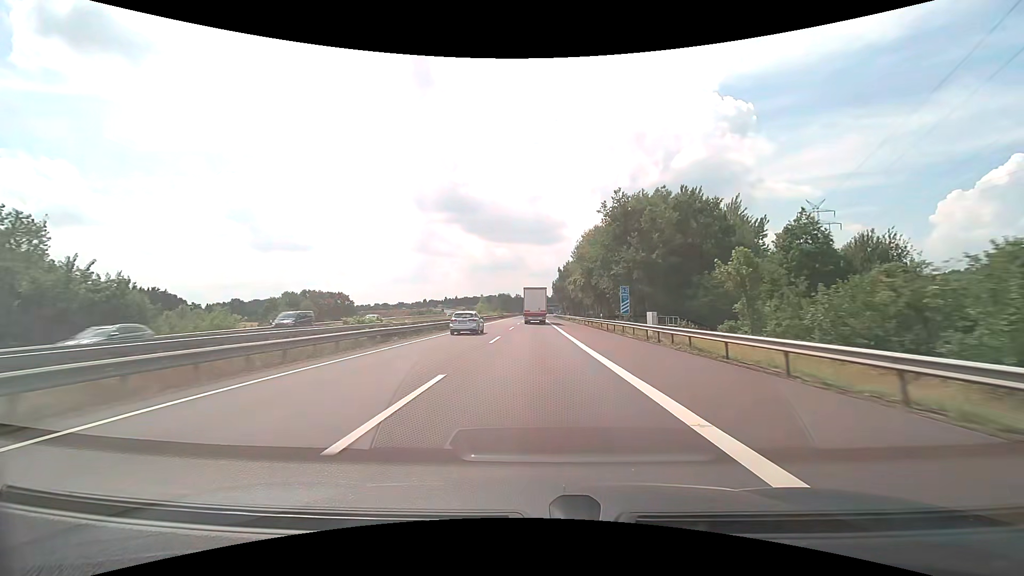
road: motorway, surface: asphalt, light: Day
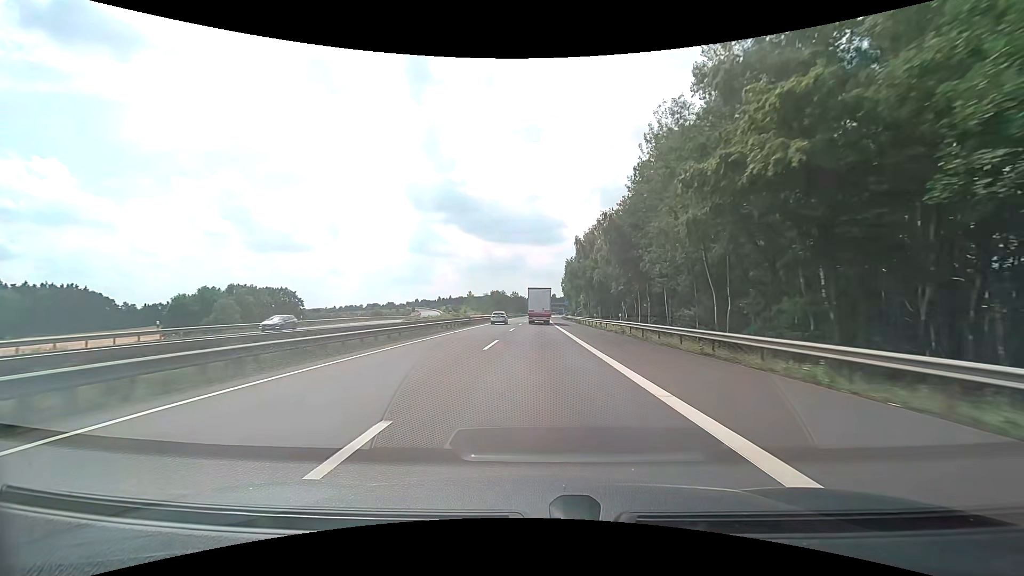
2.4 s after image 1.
(-0.1, +58.3) m; 0°
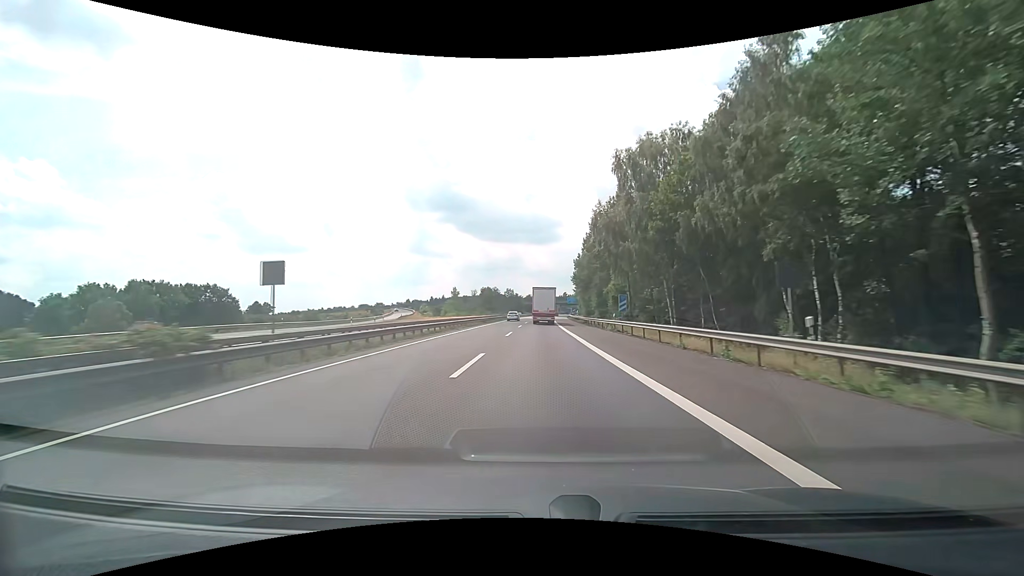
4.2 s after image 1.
(0.0, +43.7) m; 0°
(0, +10) (0, +20) (0, +30) (0, +40) (0, +50) (0, +60) (+1, +70) (+1, +80) (+1, +90) (+1, +100) m
